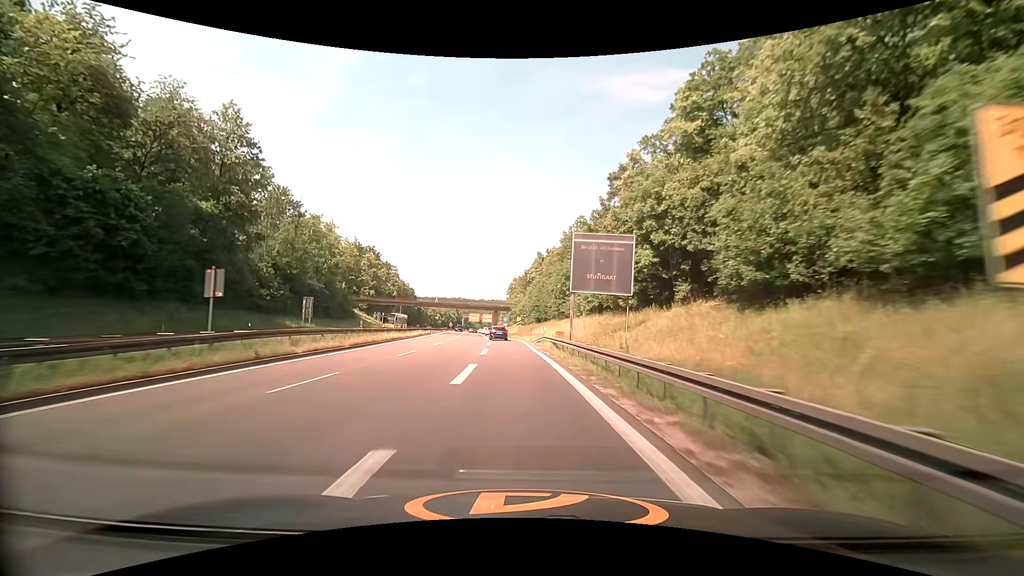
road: trunk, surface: asphalt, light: Day
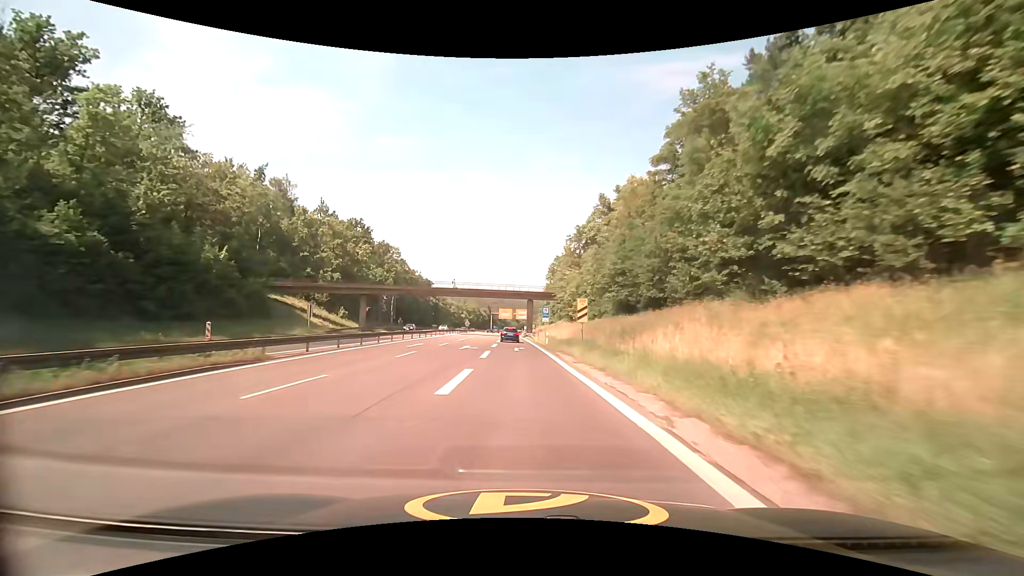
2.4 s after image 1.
(-1.9, +49.4) m; -4°
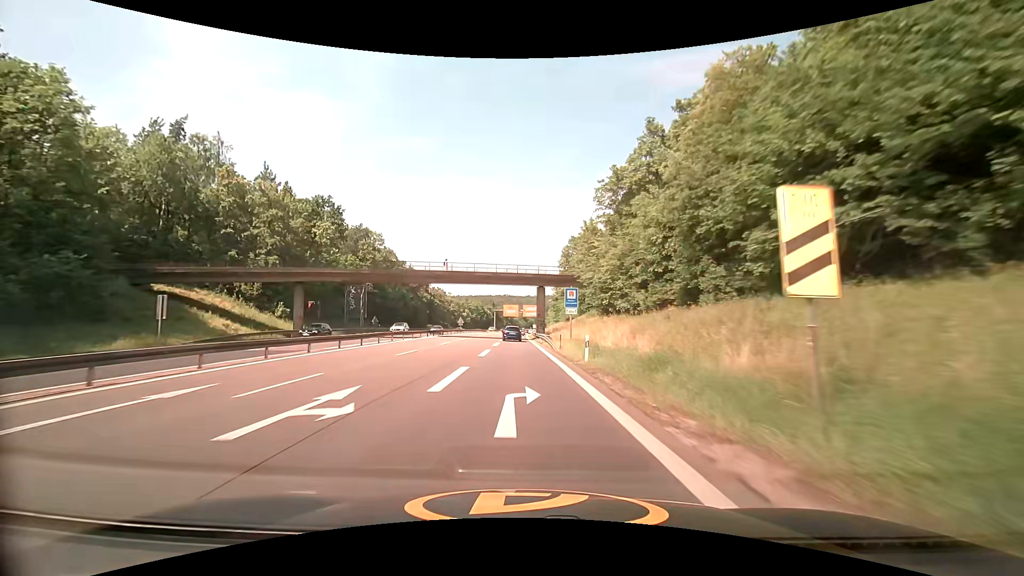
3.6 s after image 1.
(-0.2, +23.9) m; -1°
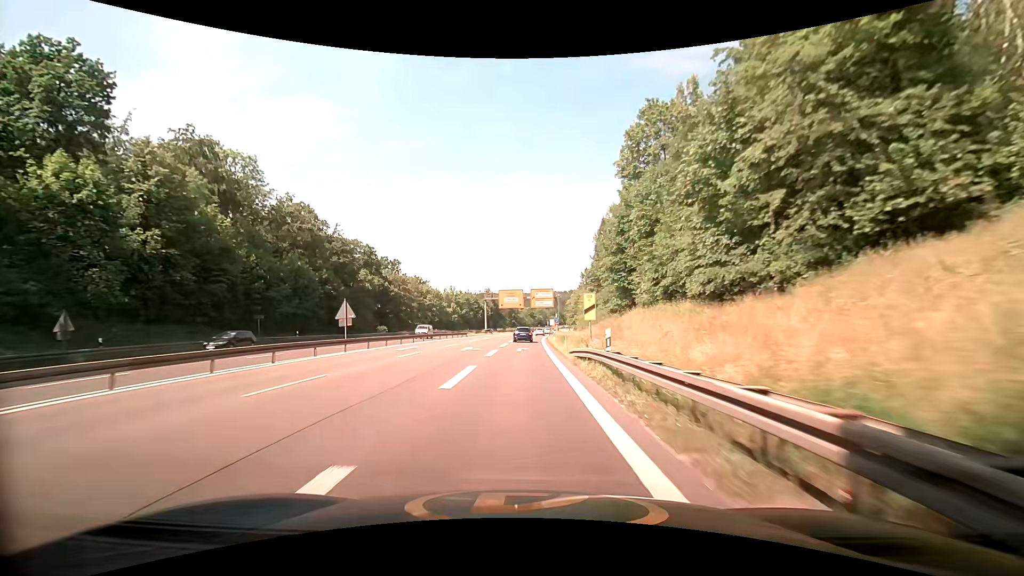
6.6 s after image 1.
(-1.3, +59.5) m; -2°
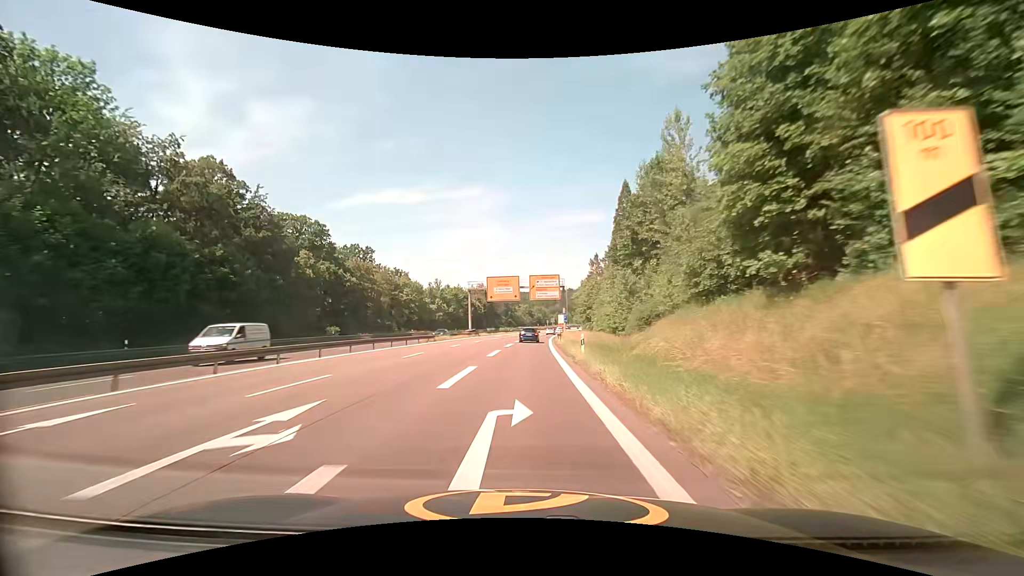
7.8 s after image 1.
(+0.2, +24.0) m; +1°
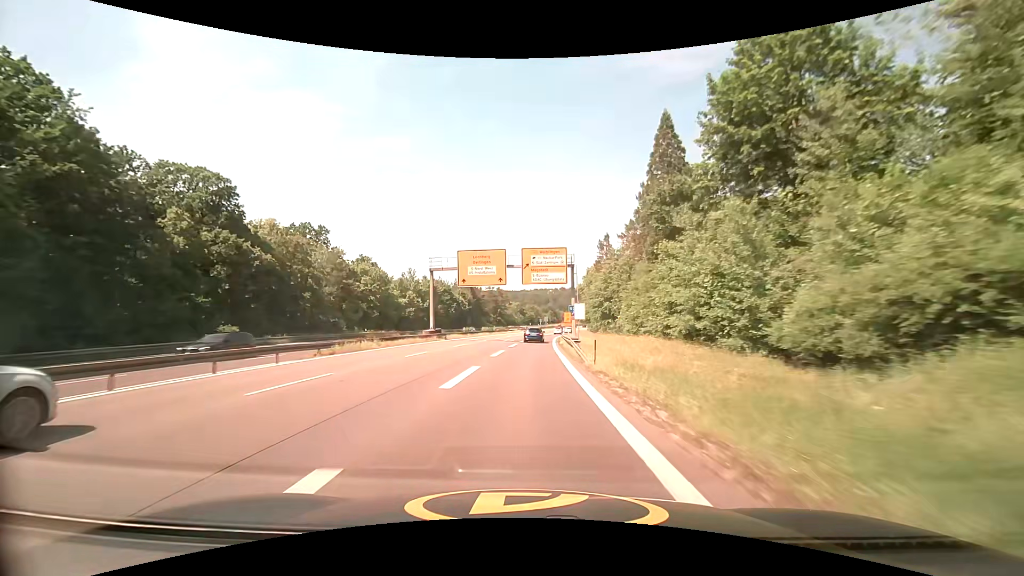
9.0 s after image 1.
(0.0, +24.2) m; +1°
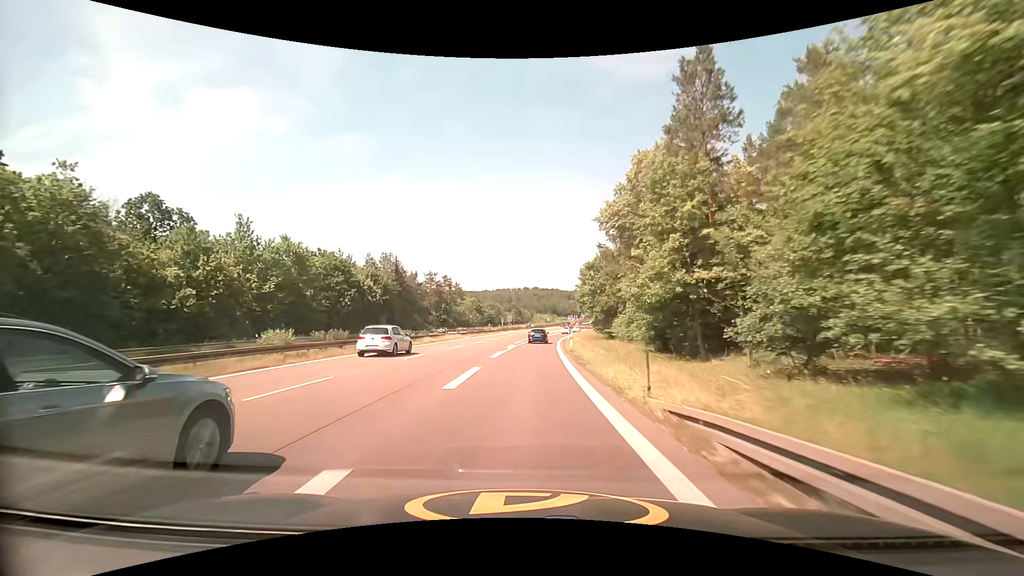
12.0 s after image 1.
(+1.9, +60.0) m; +4°
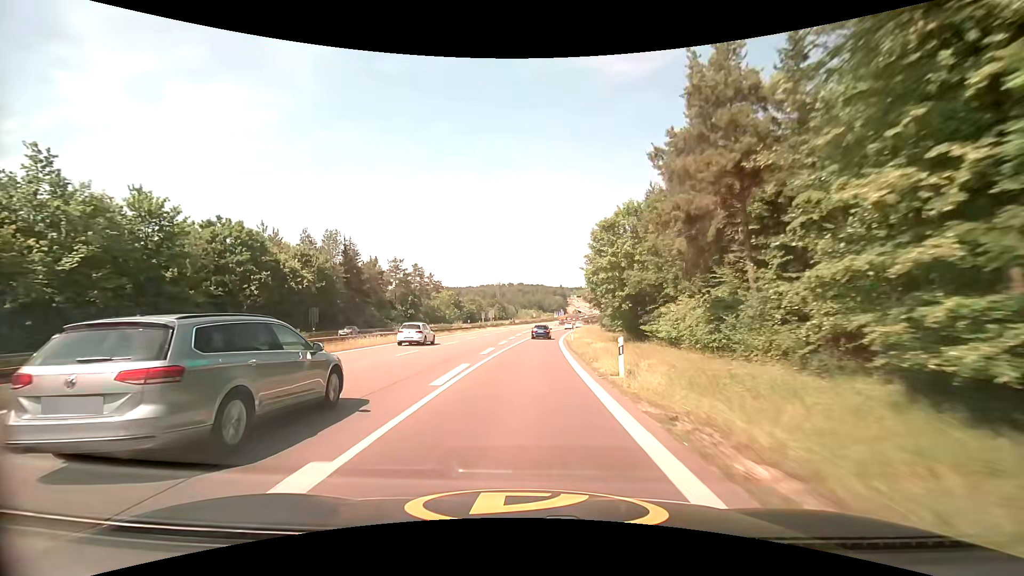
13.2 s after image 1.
(+0.4, +23.7) m; +2°
(0, +10) (0, +20) (+1, +30) (+1, +40) (+2, +50) (+3, +60) (+4, +70) (+5, +80) (+6, +90) (+8, +100) m
